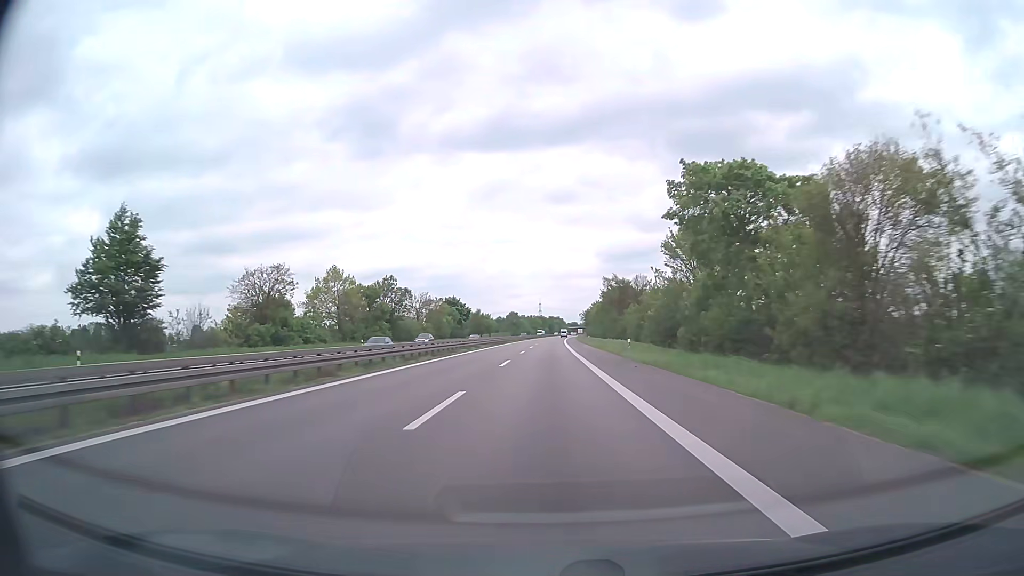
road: trunk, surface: asphalt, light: Day
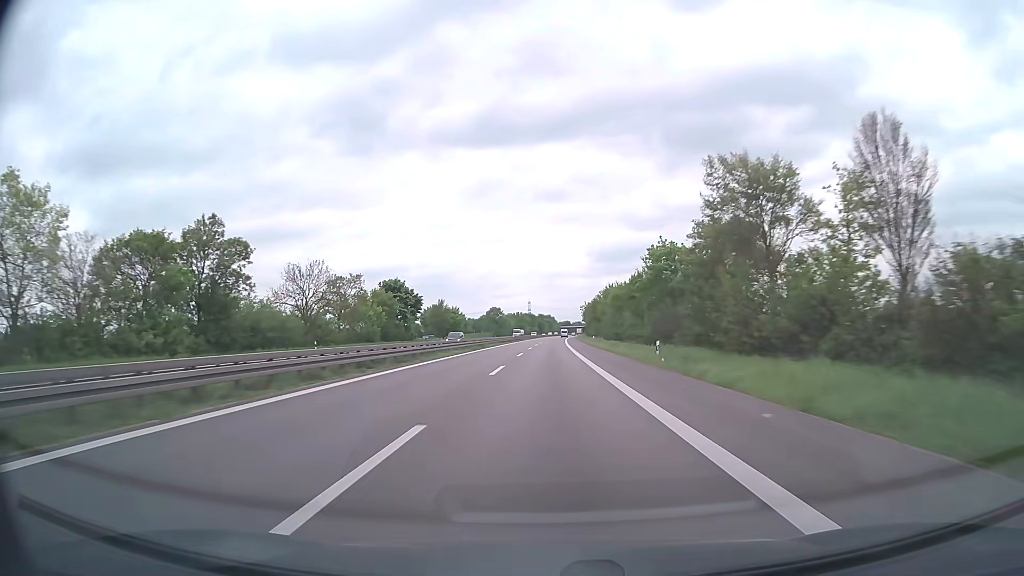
(+0.5, +59.9) m; +1°
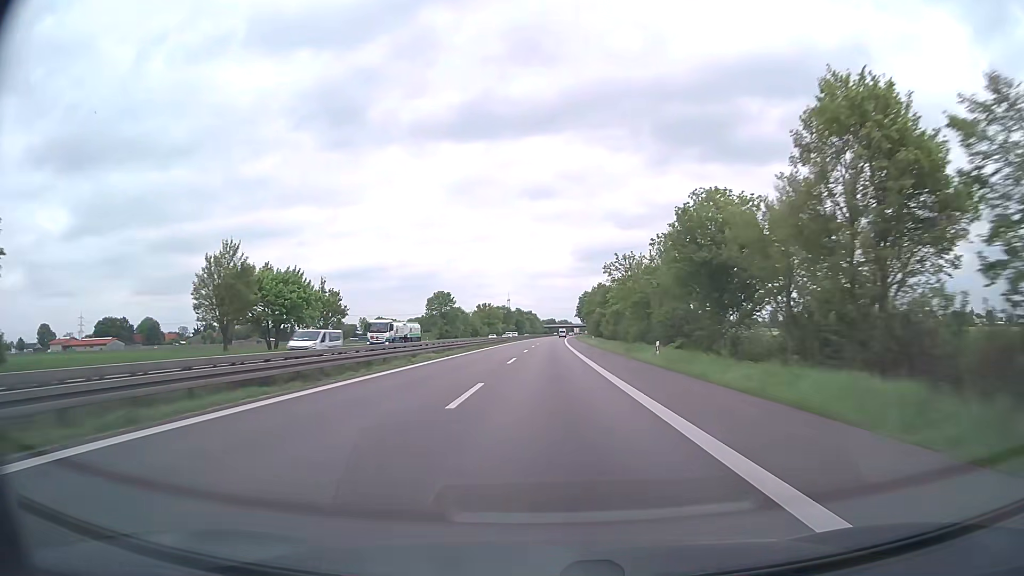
(+1.2, +100.2) m; +1°
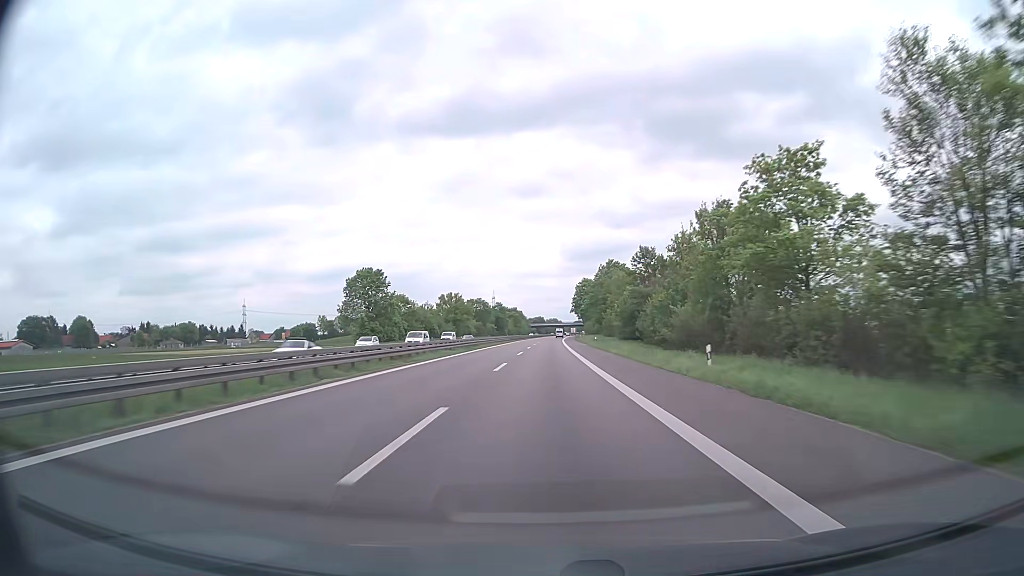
(+0.6, +60.2) m; +1°
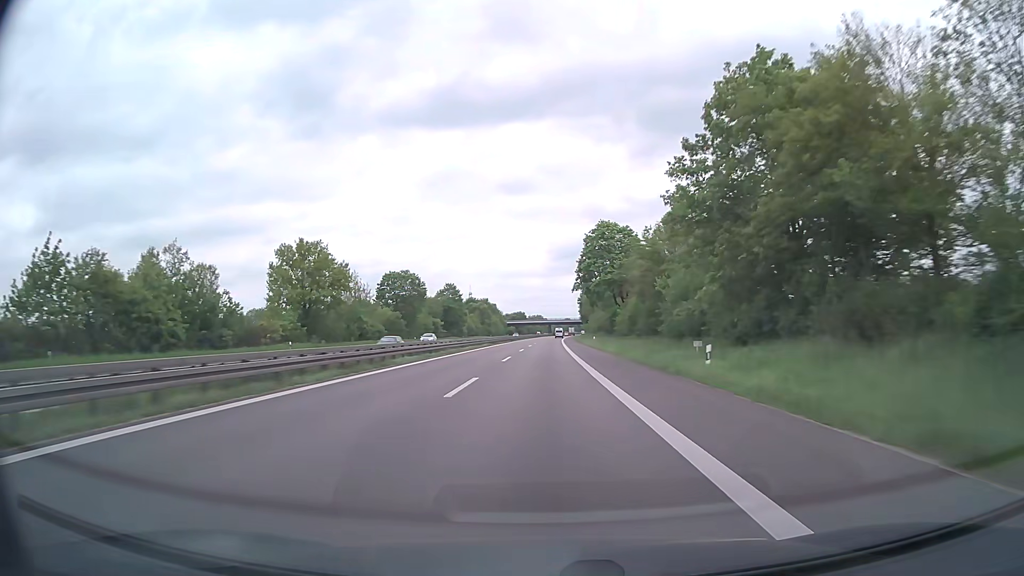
(+1.3, +100.4) m; +1°
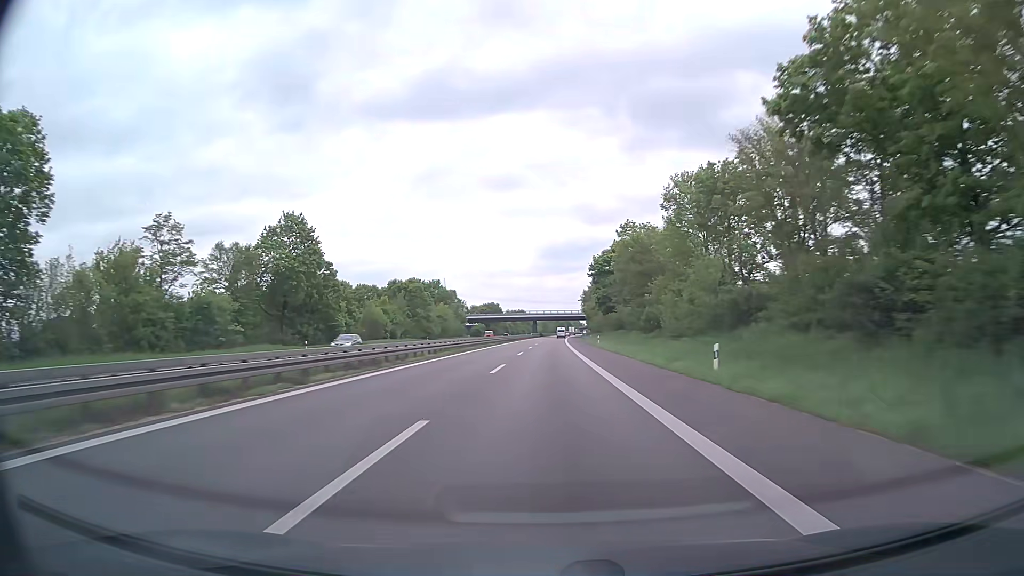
(+0.9, +100.3) m; +1°
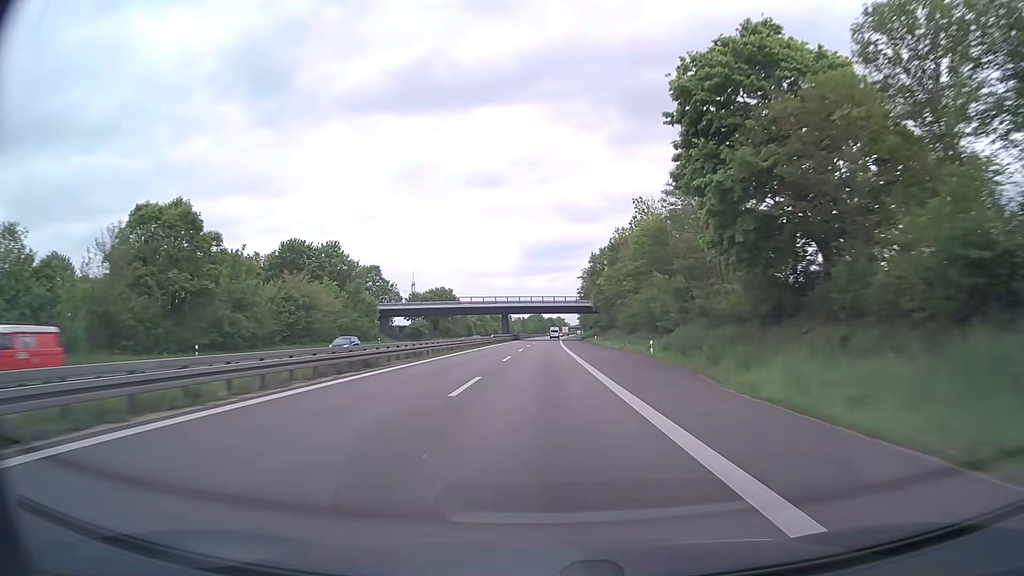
(+1.2, +80.2) m; +2°
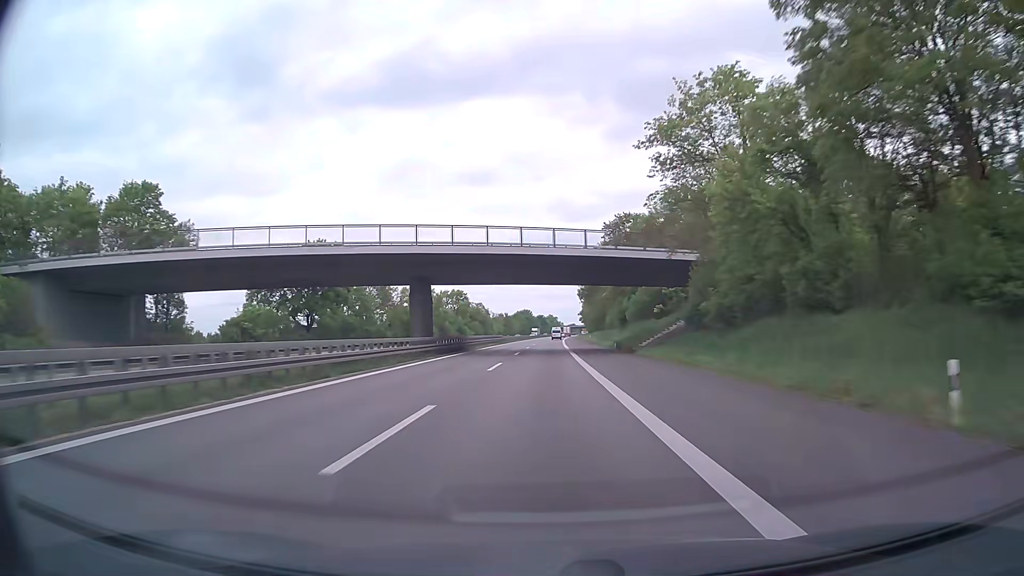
(+0.6, +80.2) m; +1°
(0, +10) (0, +20) (0, +30) (0, +40) (0, +50) (0, +60) (0, +70) (+1, +80) (+1, +90) (+1, +100) m
